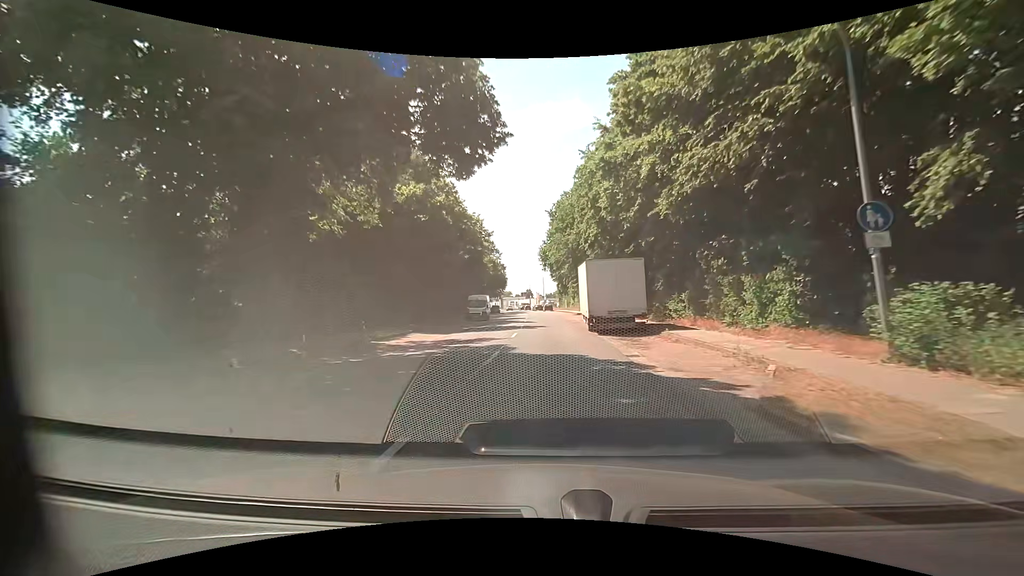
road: tertiary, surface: asphalt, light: Day
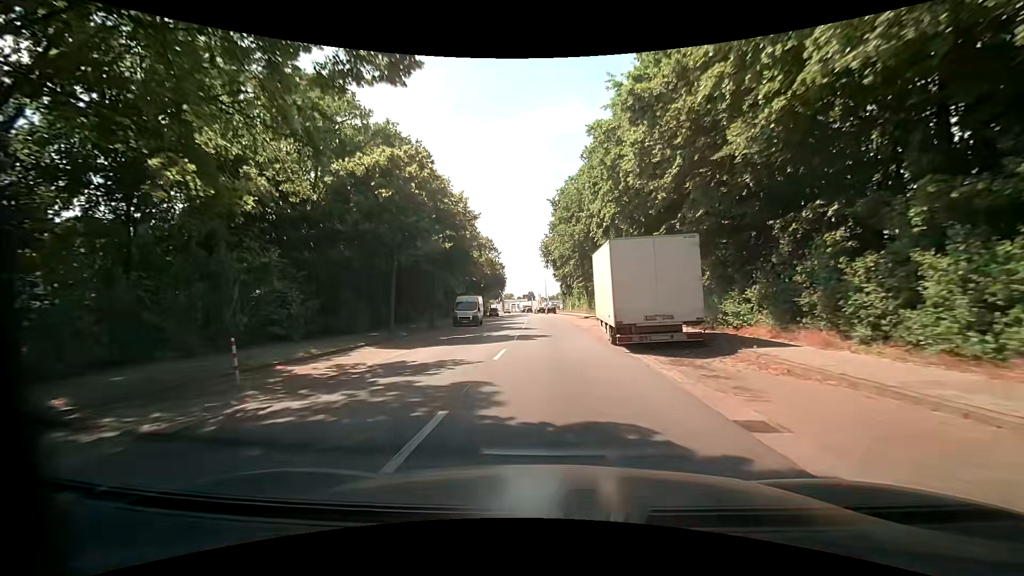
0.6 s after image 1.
(0.0, +7.7) m; 0°
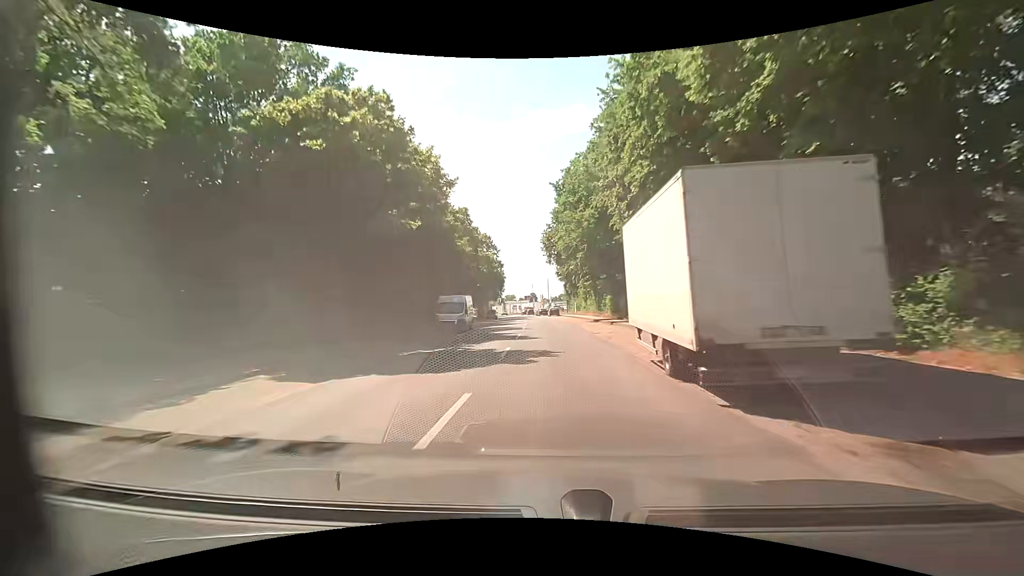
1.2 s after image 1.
(0.0, +7.7) m; -1°
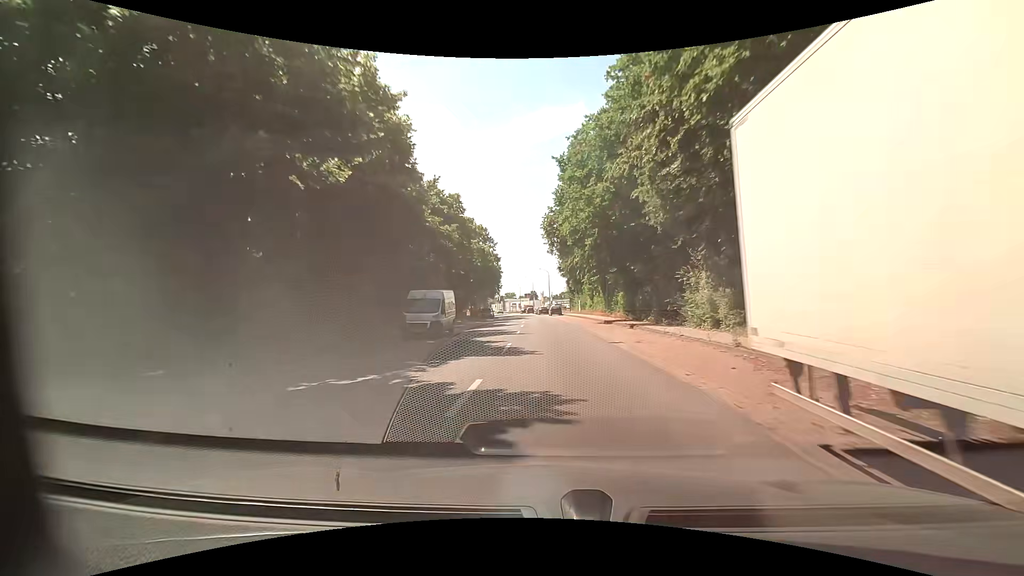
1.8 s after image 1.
(-0.1, +7.7) m; 0°
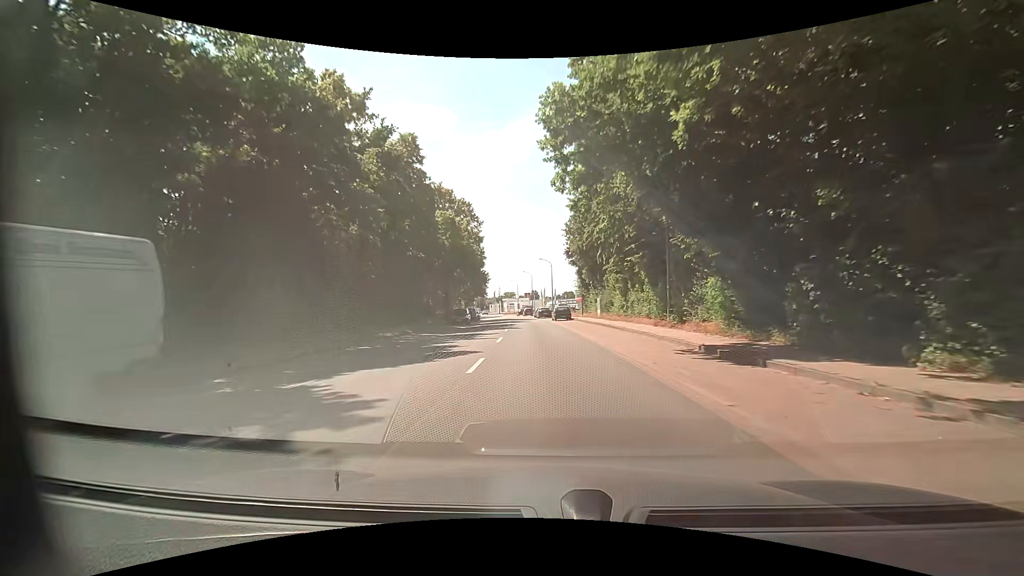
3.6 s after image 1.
(+0.1, +23.1) m; 0°
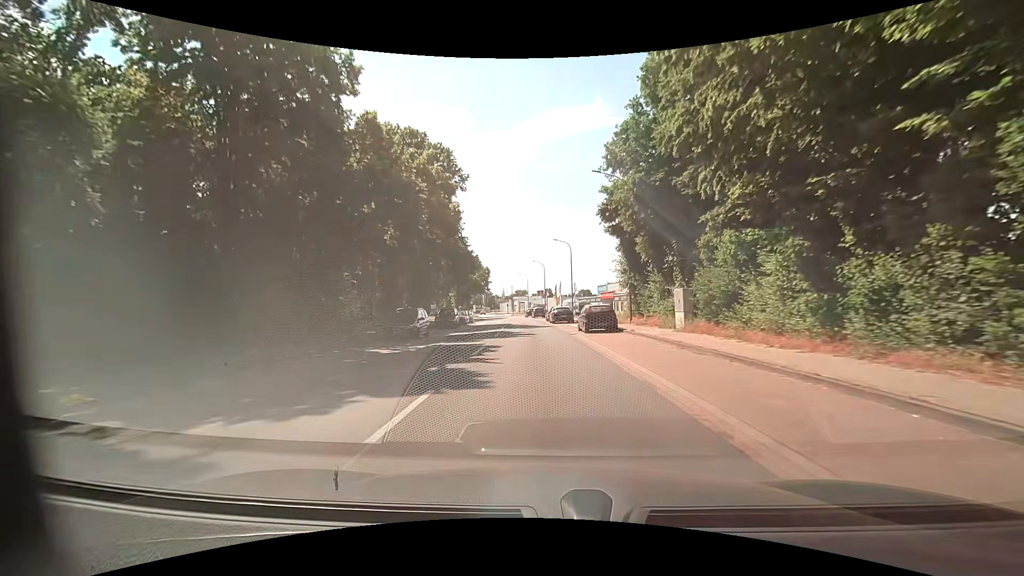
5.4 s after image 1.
(-0.3, +23.2) m; -1°
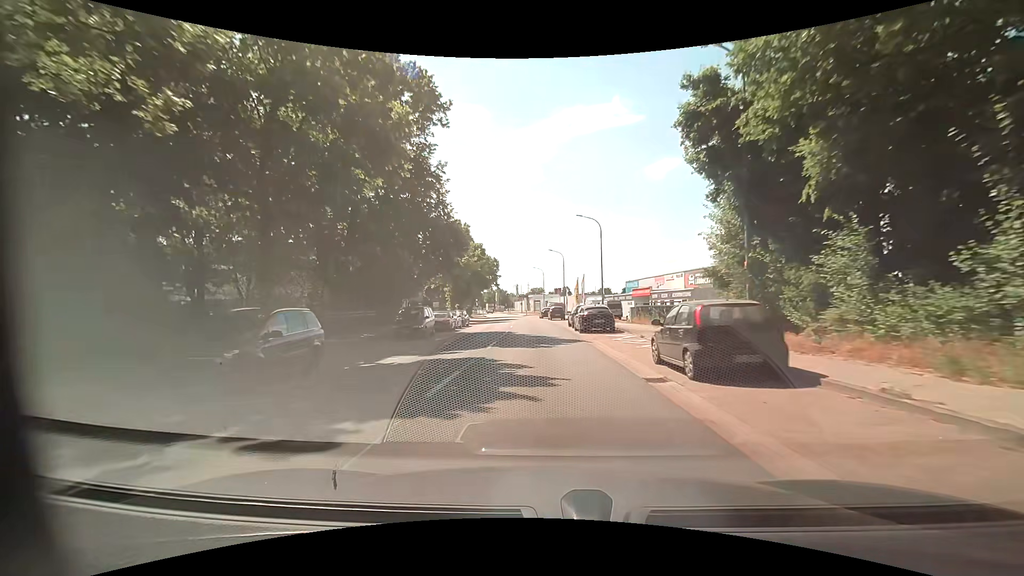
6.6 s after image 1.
(-0.4, +15.6) m; -3°
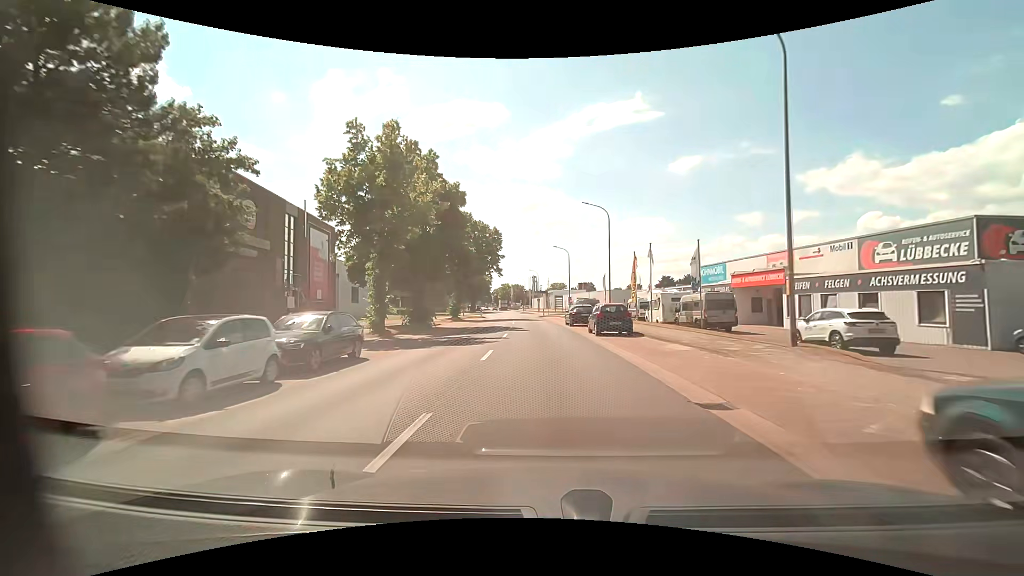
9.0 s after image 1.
(-0.3, +31.5) m; -1°
(0, +10) (0, +20) (-1, +30) (-1, +40) (-2, +50) (-3, +60) (-3, +70) (-5, +80) (-6, +90) (-7, +100) m
